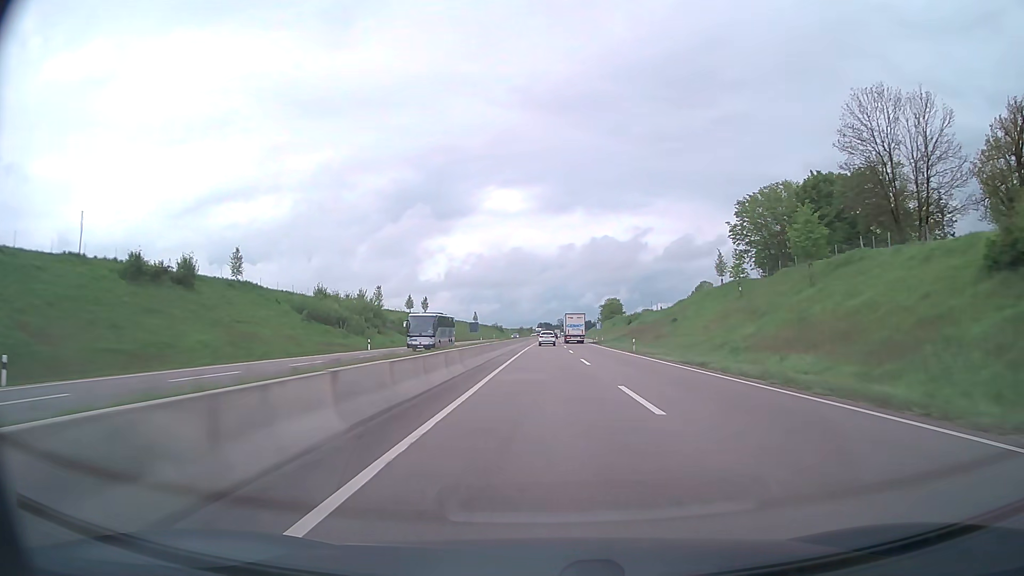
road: trunk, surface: asphalt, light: Day
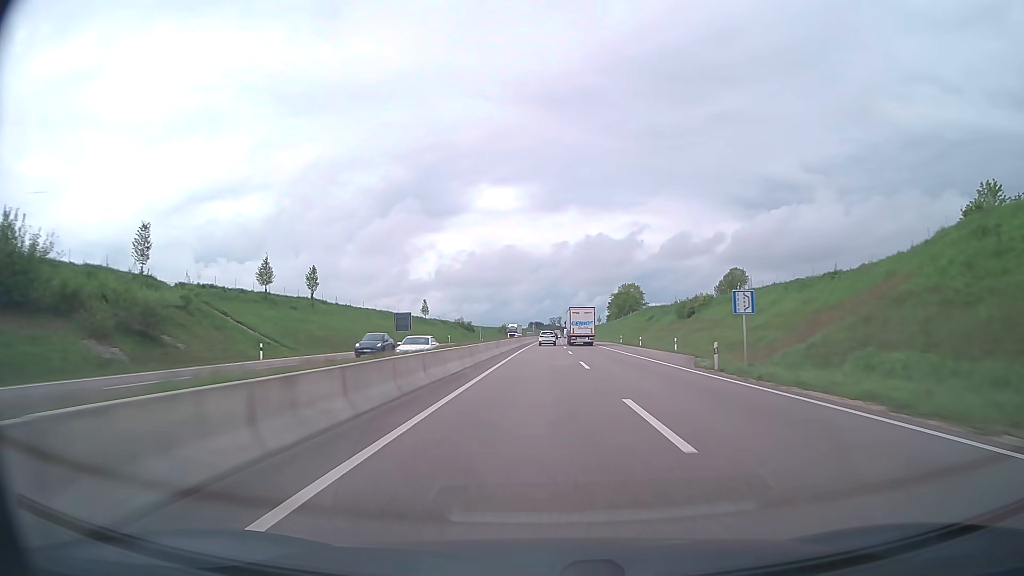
(+0.6, +75.8) m; +1°
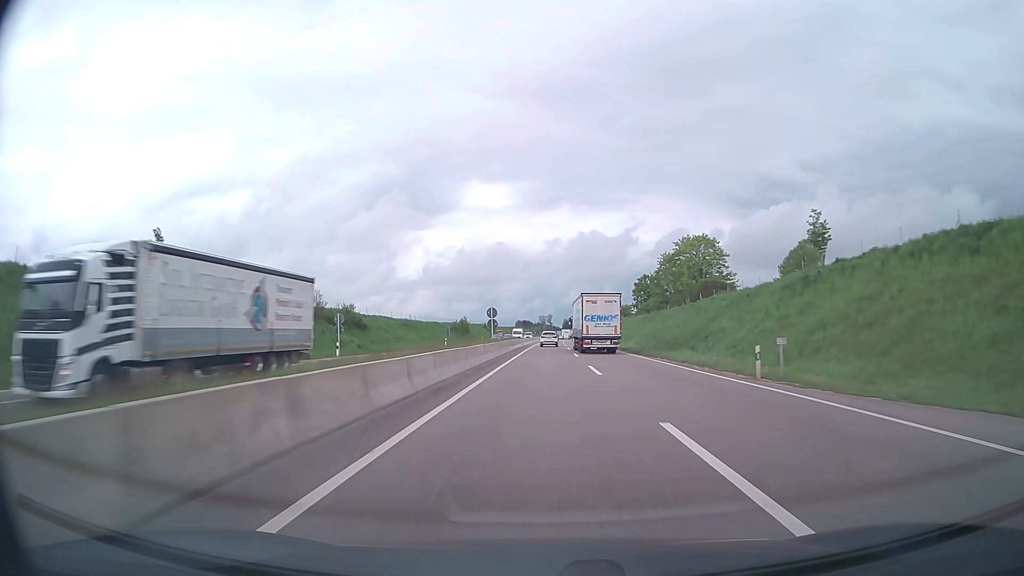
(+0.7, +93.9) m; +1°
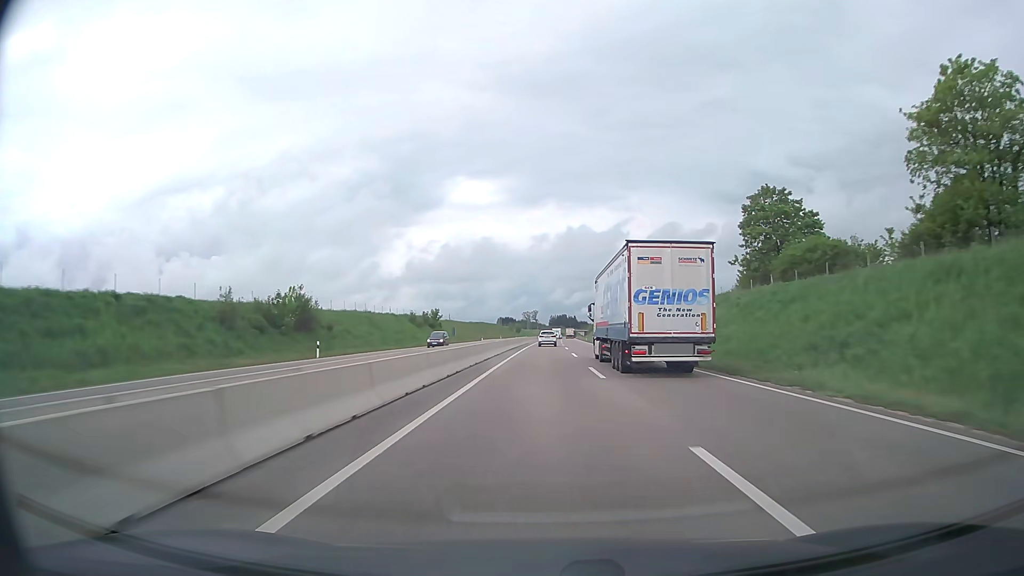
(+1.1, +92.5) m; +1°
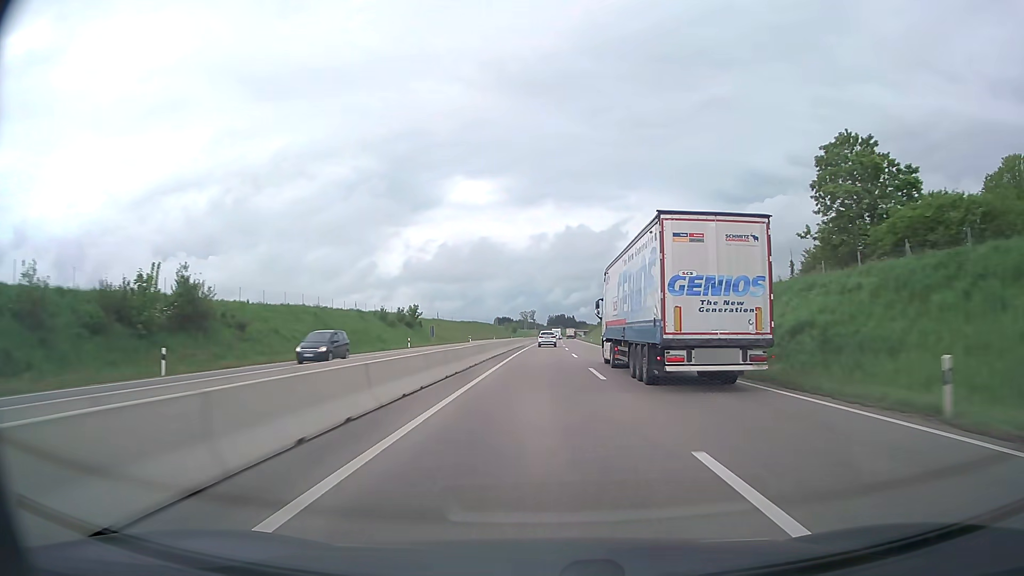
(0.0, +18.3) m; 0°
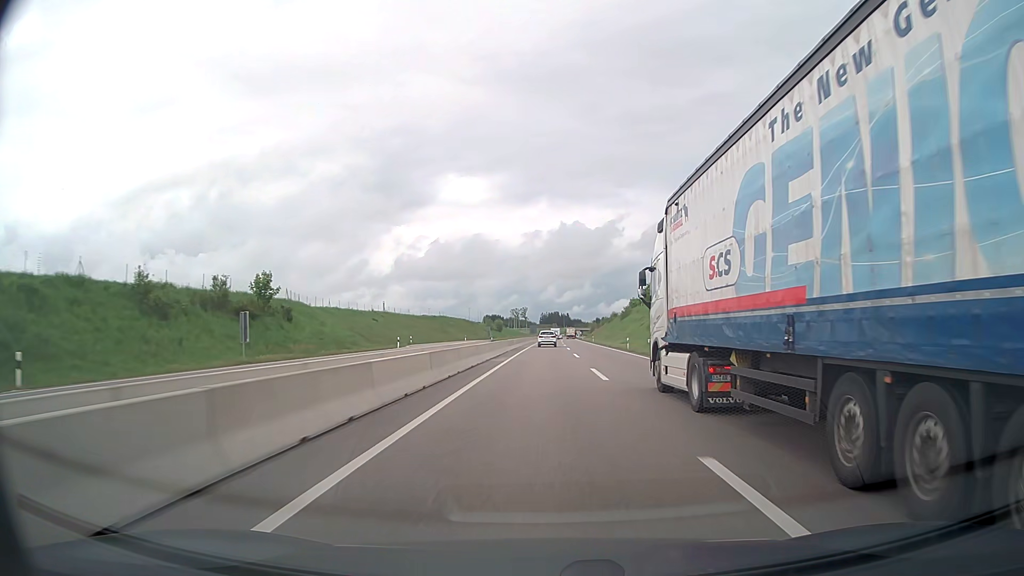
(+0.2, +54.6) m; +1°
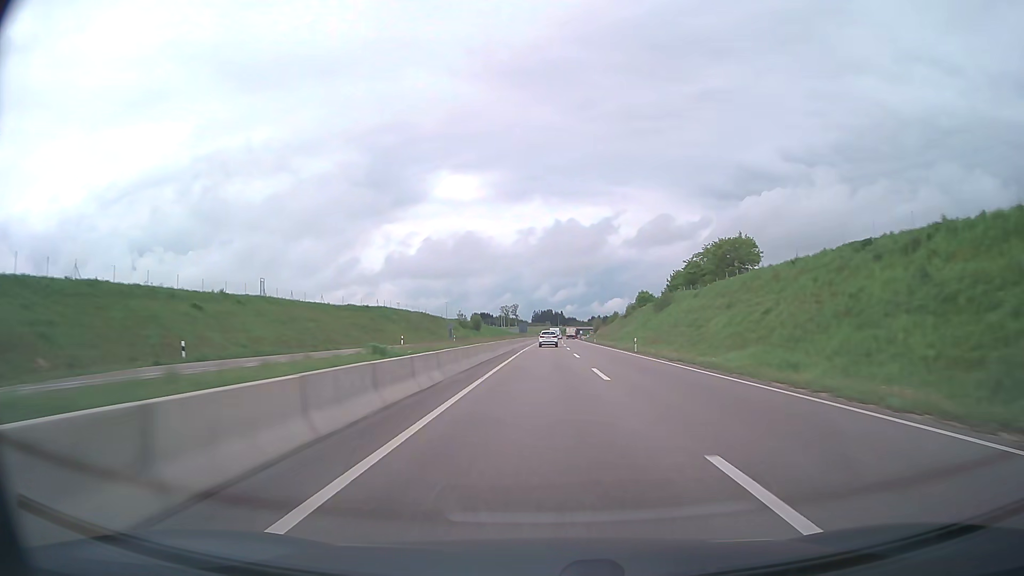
(+0.2, +54.0) m; +1°
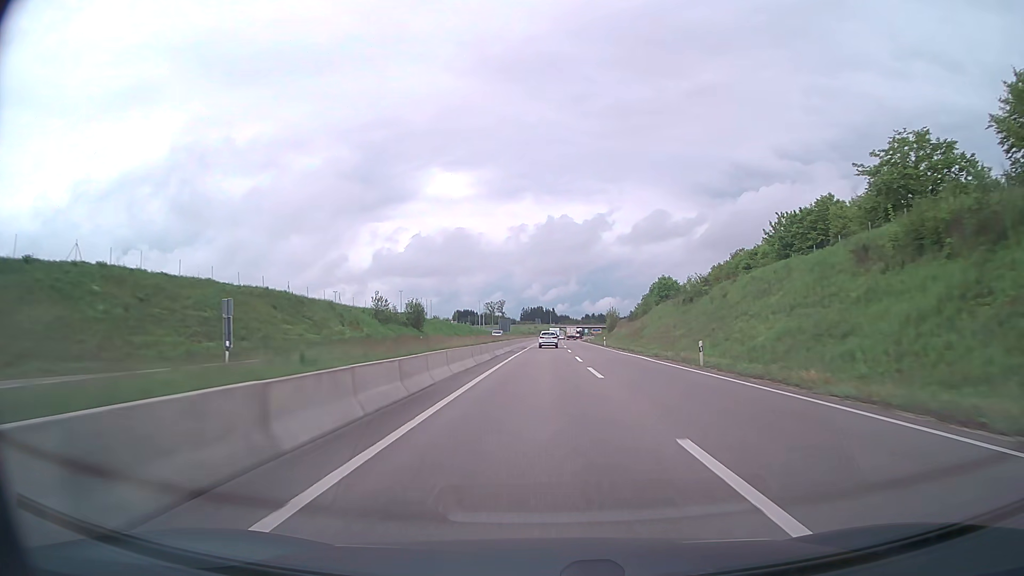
(+0.6, +71.2) m; +1°
(0, +10) (0, +20) (0, +30) (0, +40) (0, +50) (0, +60) (+1, +70) (+1, +80) (+1, +90) (+1, +100) m
